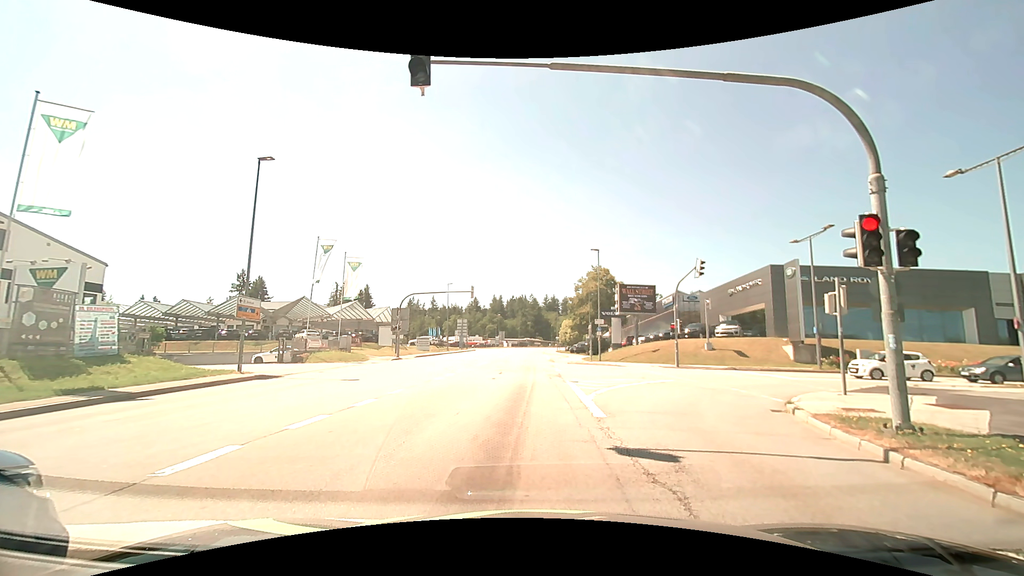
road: tertiary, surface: asphalt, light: Day
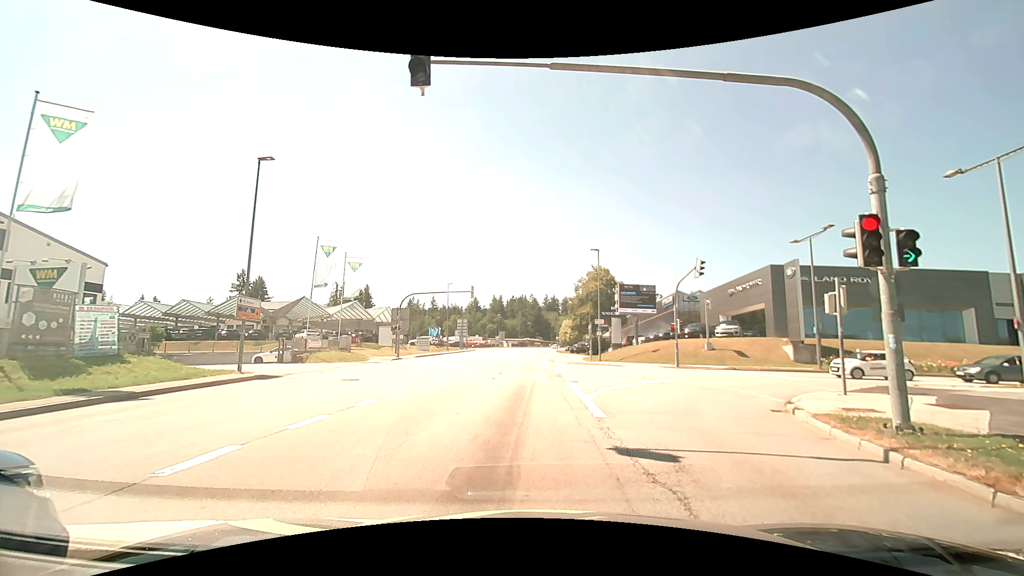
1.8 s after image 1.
(0.0, 0.0) m; 0°
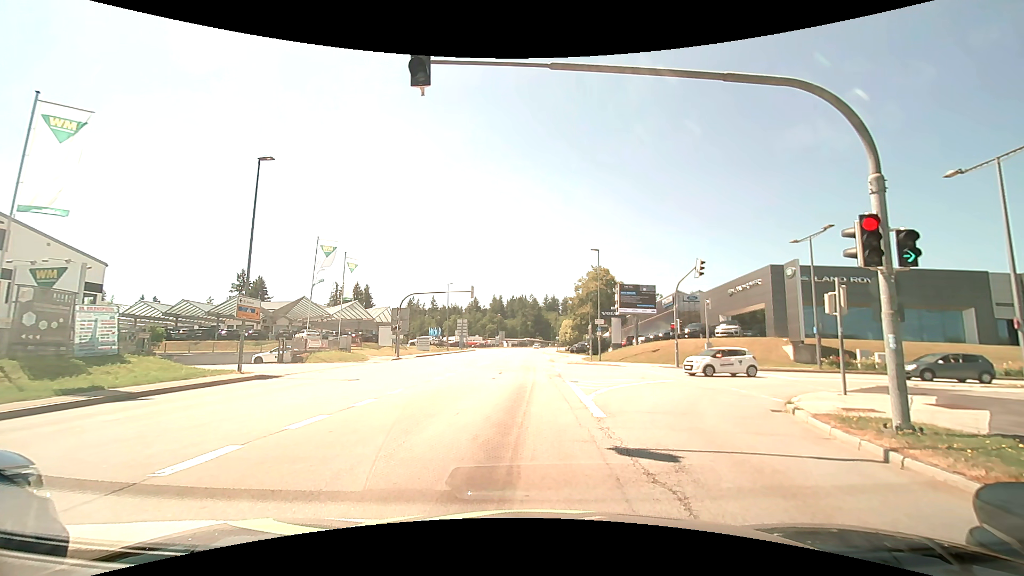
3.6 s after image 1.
(0.0, 0.0) m; 0°
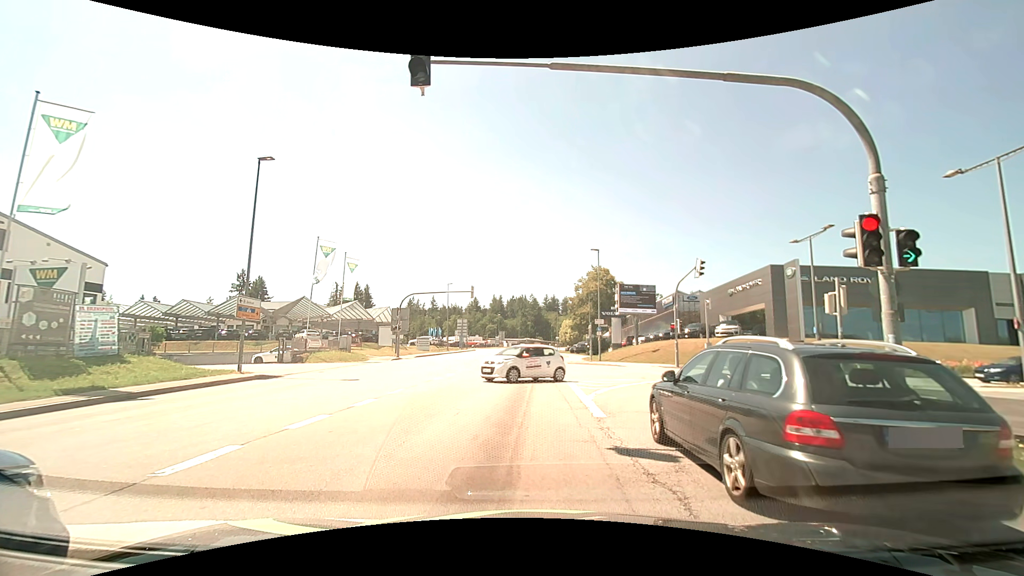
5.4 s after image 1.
(0.0, 0.0) m; 0°
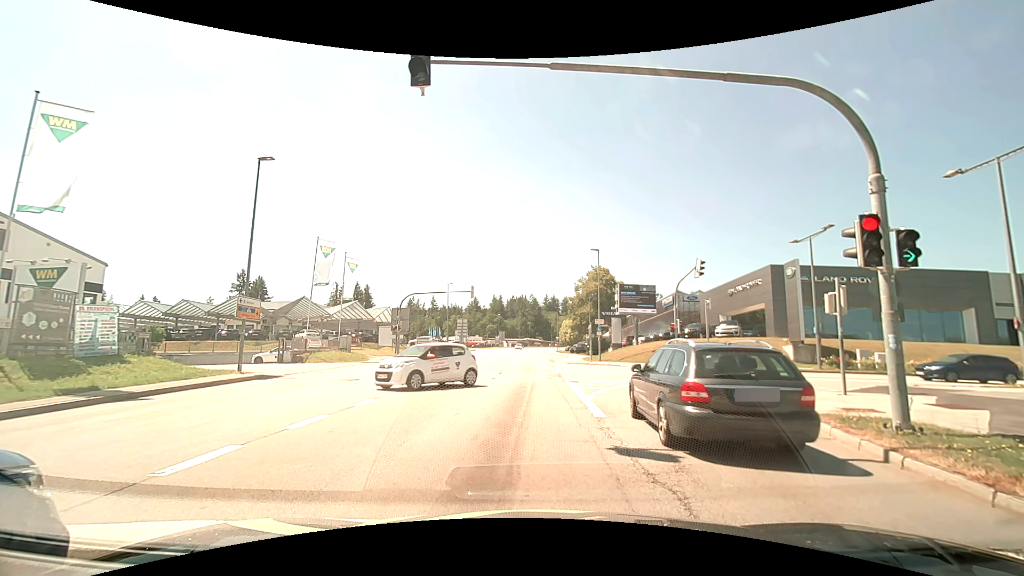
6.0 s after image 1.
(0.0, 0.0) m; 0°
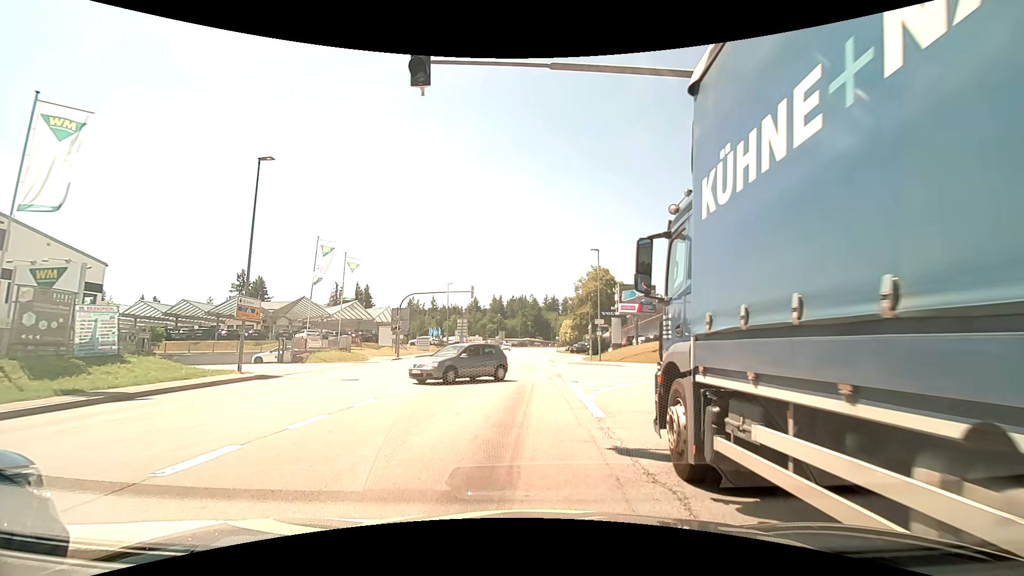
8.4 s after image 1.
(0.0, 0.0) m; 0°
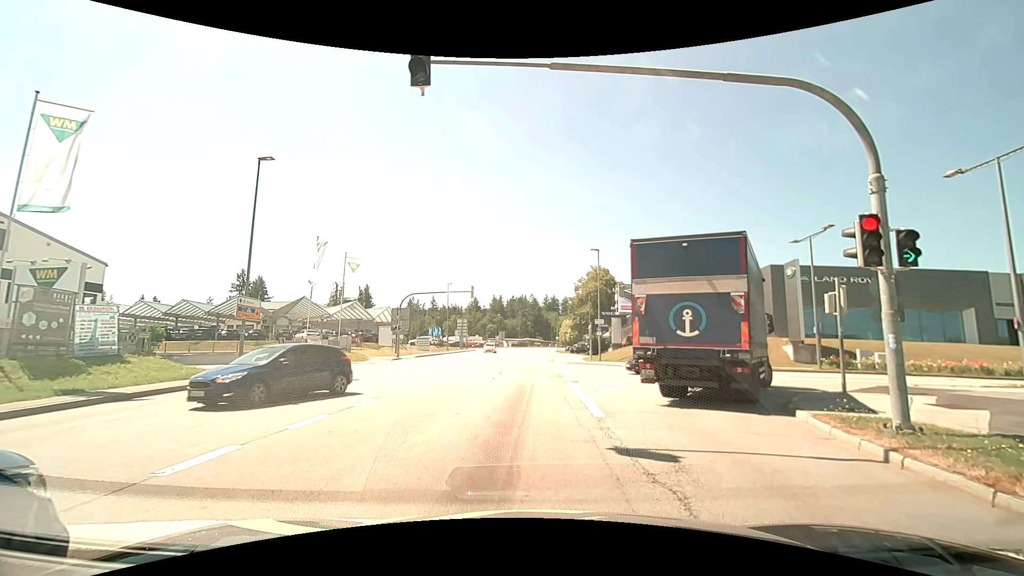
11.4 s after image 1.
(0.0, 0.0) m; 0°
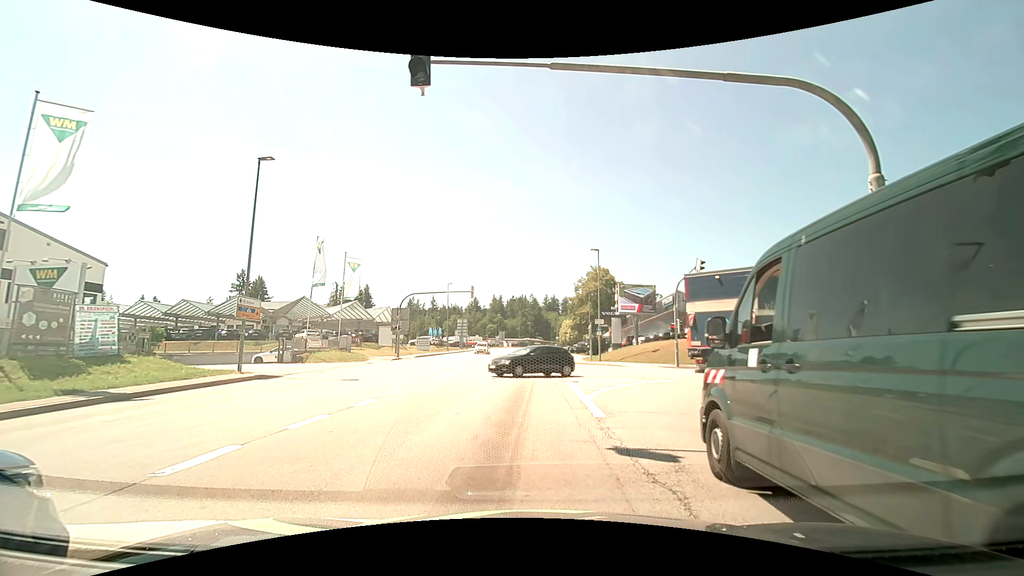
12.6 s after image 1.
(0.0, 0.0) m; 0°
